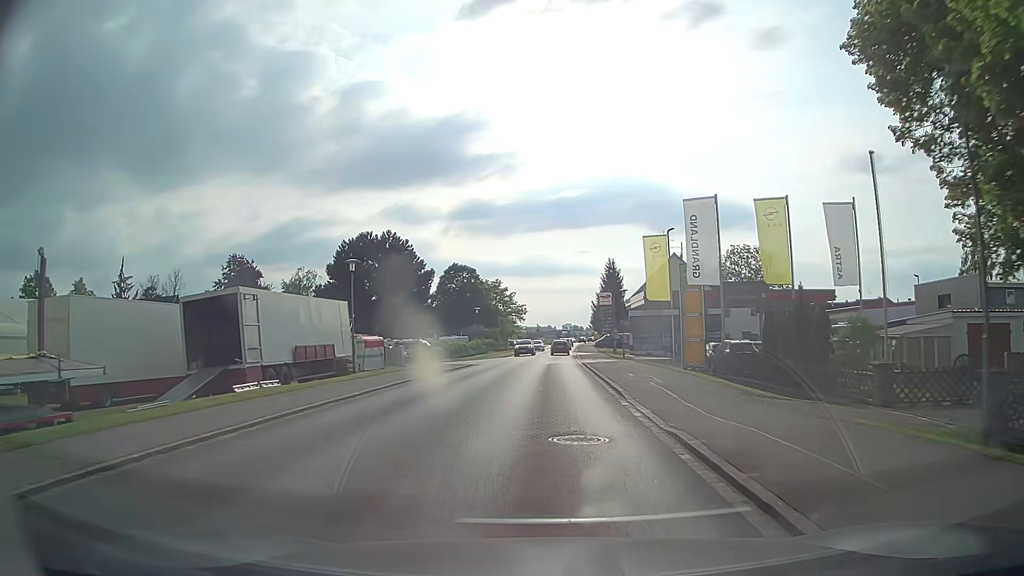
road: tertiary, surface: asphalt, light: Day
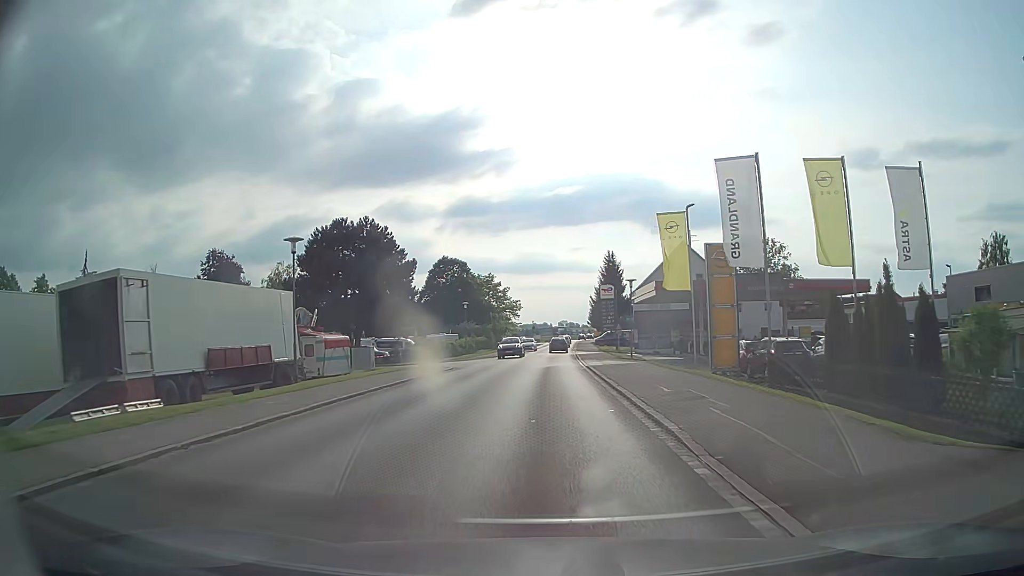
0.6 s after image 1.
(0.0, +6.9) m; +1°
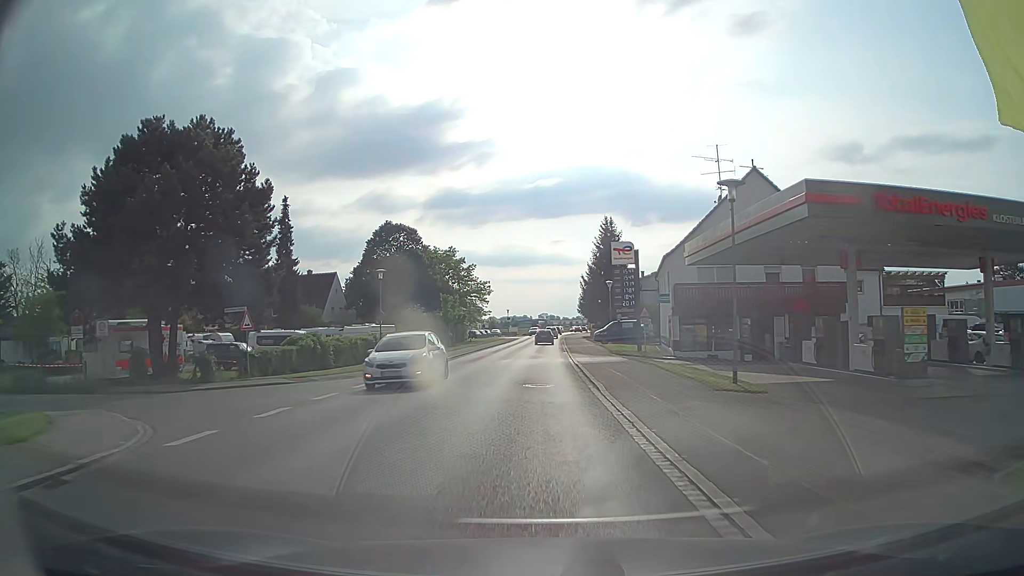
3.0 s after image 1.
(+0.3, +27.9) m; +1°
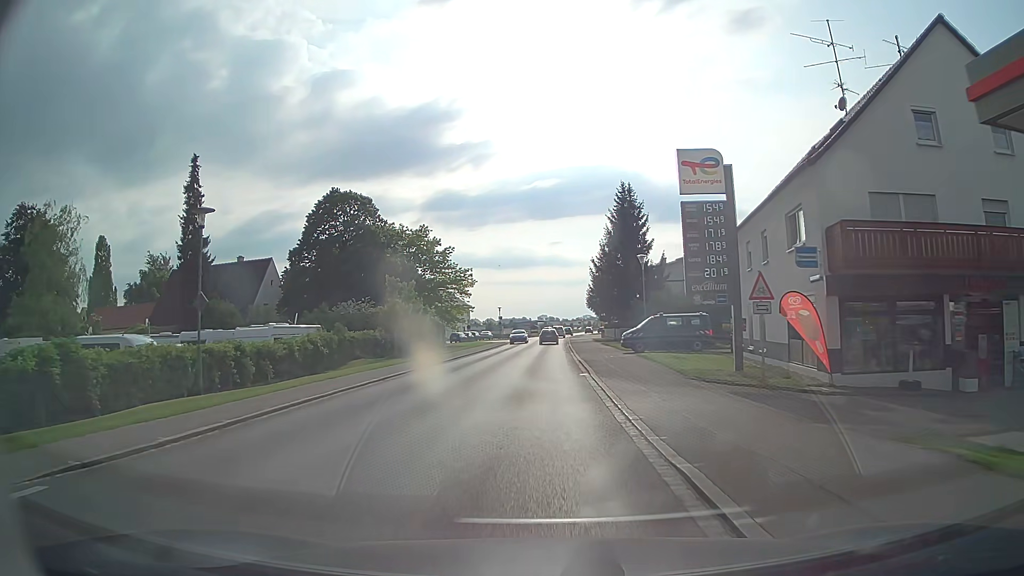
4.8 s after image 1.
(+0.1, +20.9) m; 0°
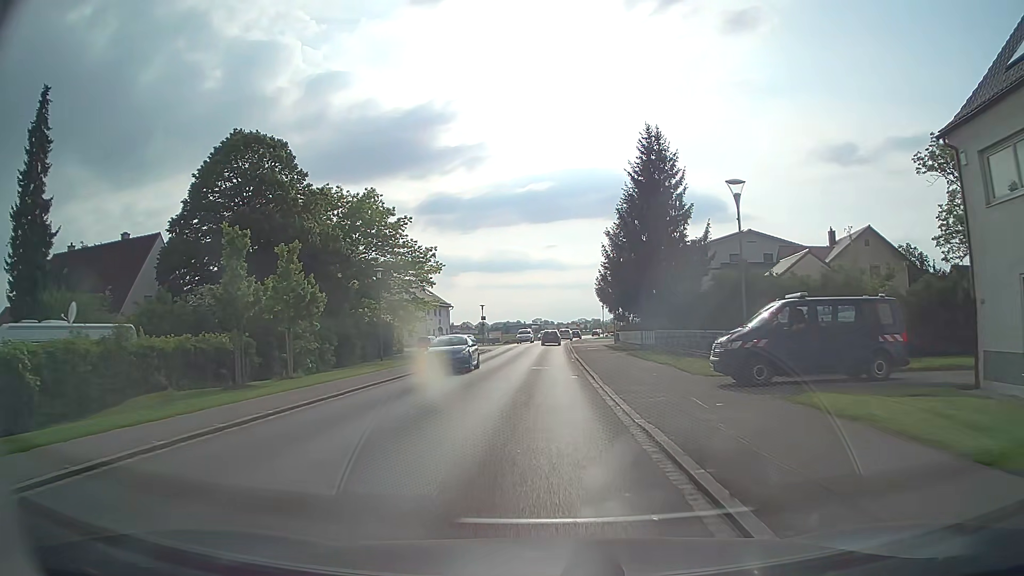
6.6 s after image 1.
(+0.1, +20.4) m; 0°
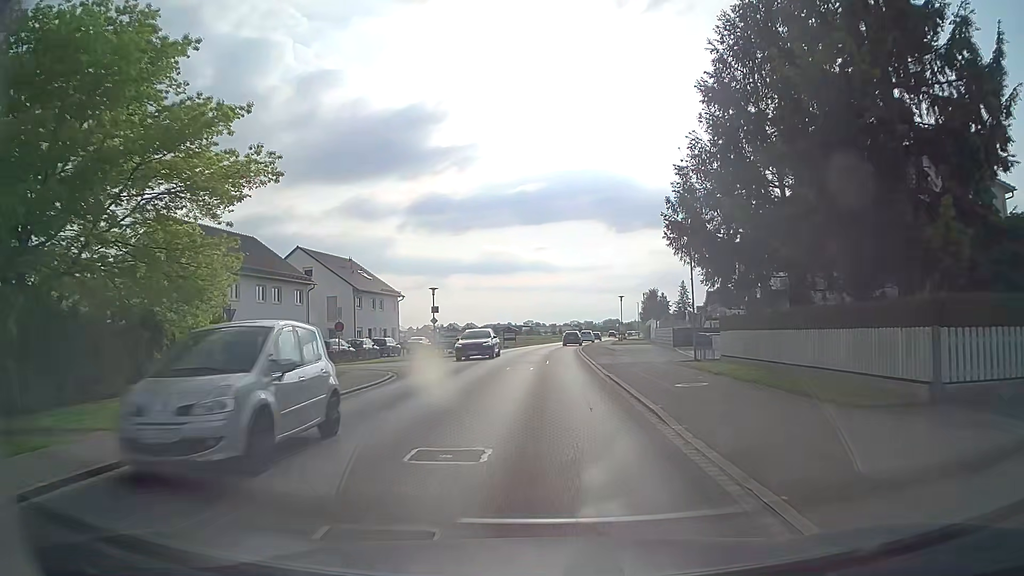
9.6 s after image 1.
(+0.1, +33.3) m; +1°
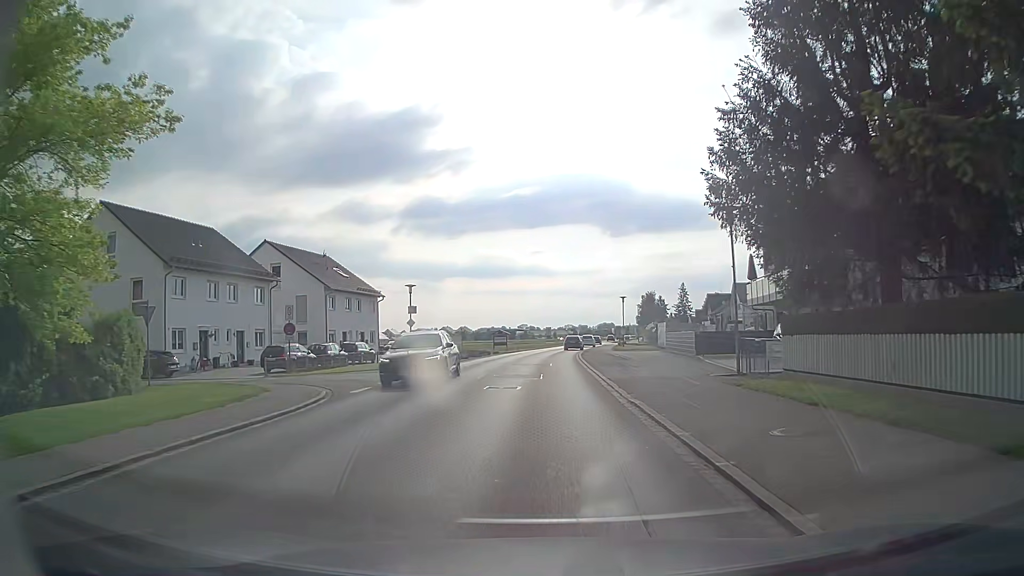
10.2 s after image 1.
(+0.1, +6.7) m; +1°
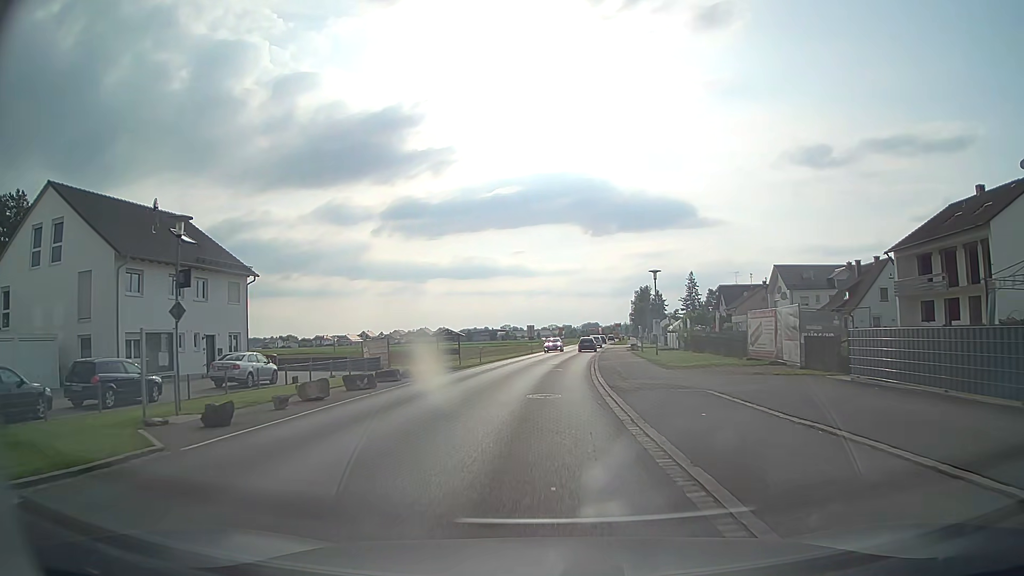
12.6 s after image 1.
(+0.1, +27.6) m; +1°
(0, +10) (0, +20) (+1, +30) (+2, +40) (+3, +50) (+4, +60) (+5, +70) (+6, +80) (+7, +90) (+8, +100) m
